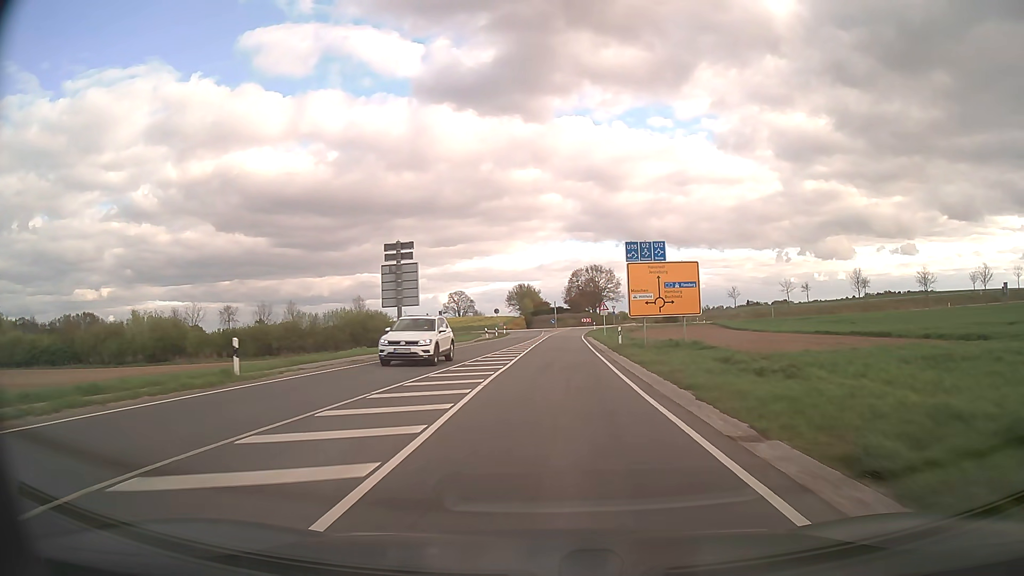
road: secondary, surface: asphalt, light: Day
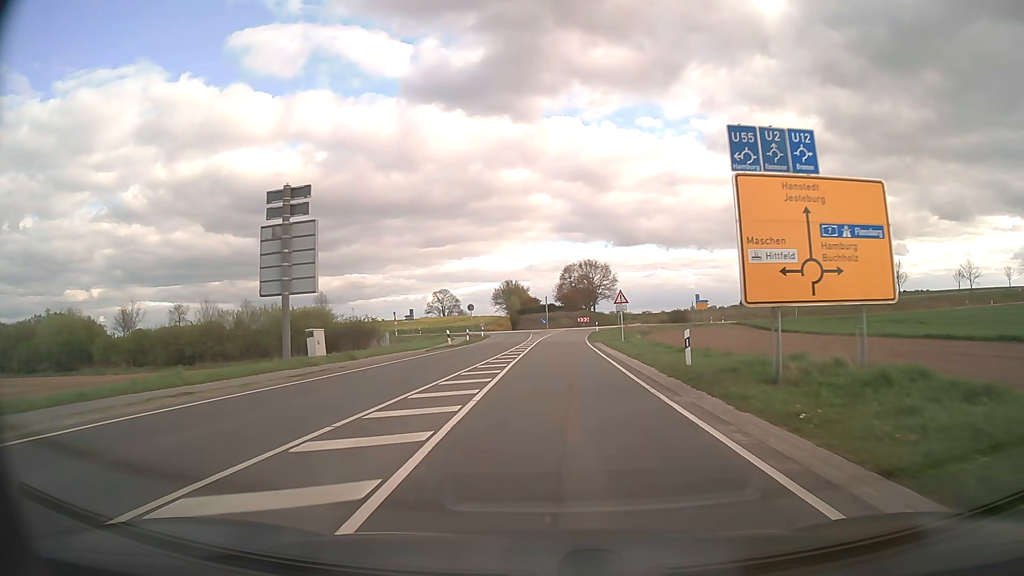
(+0.1, +18.3) m; +1°
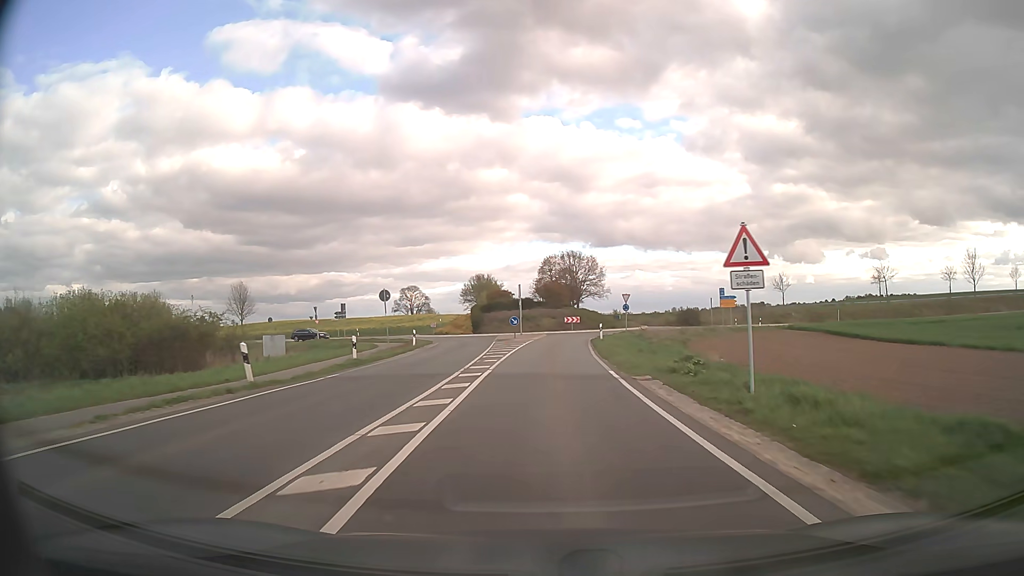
(+0.5, +25.8) m; +2°
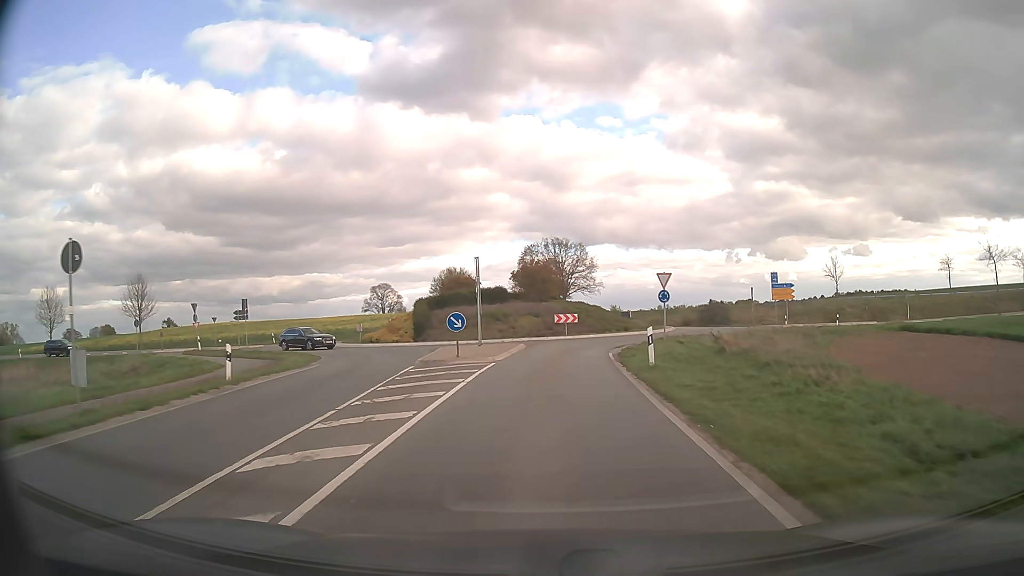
(+0.3, +23.2) m; +2°
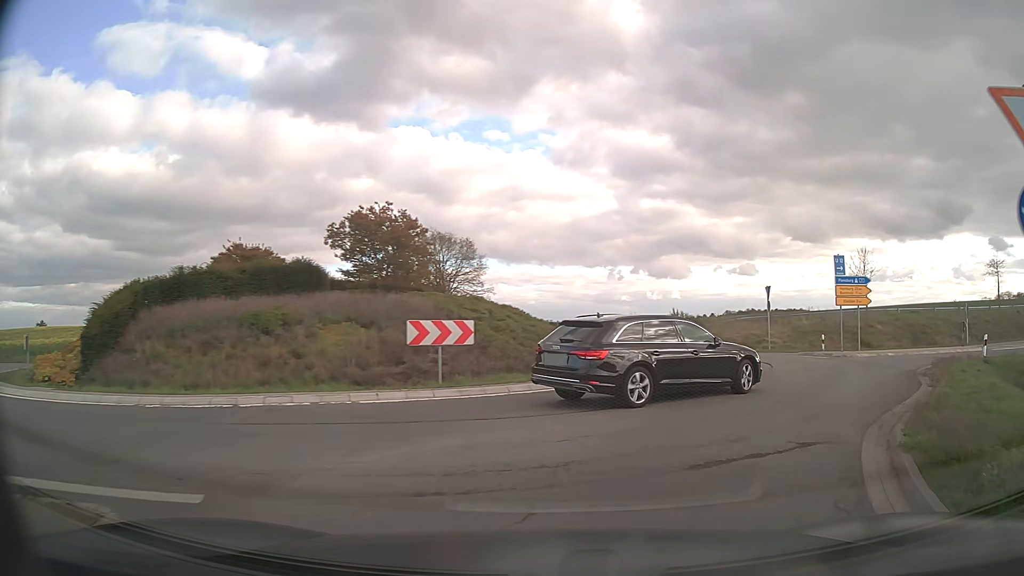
(+0.8, +27.0) m; +10°
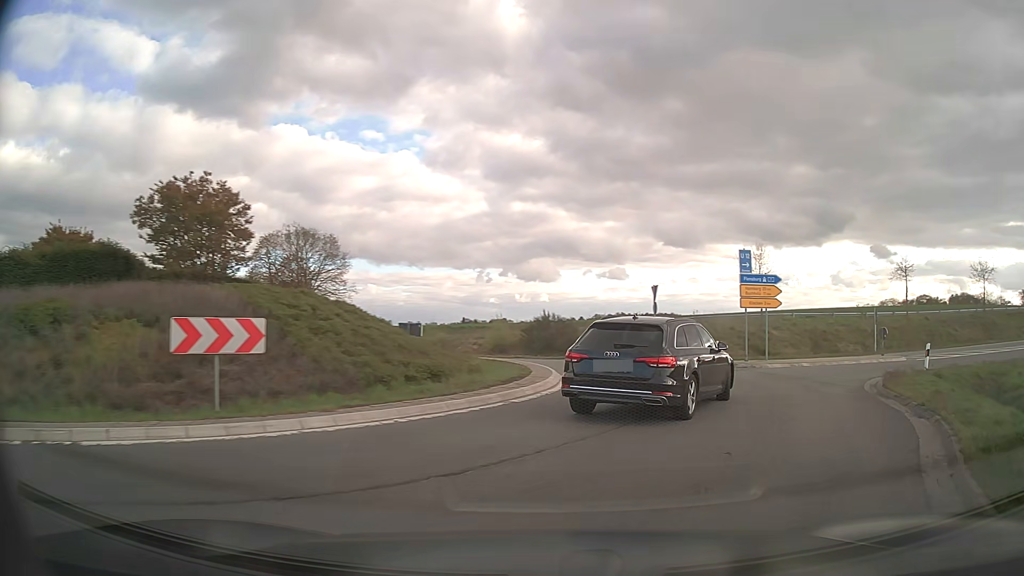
(+0.4, +4.6) m; +11°
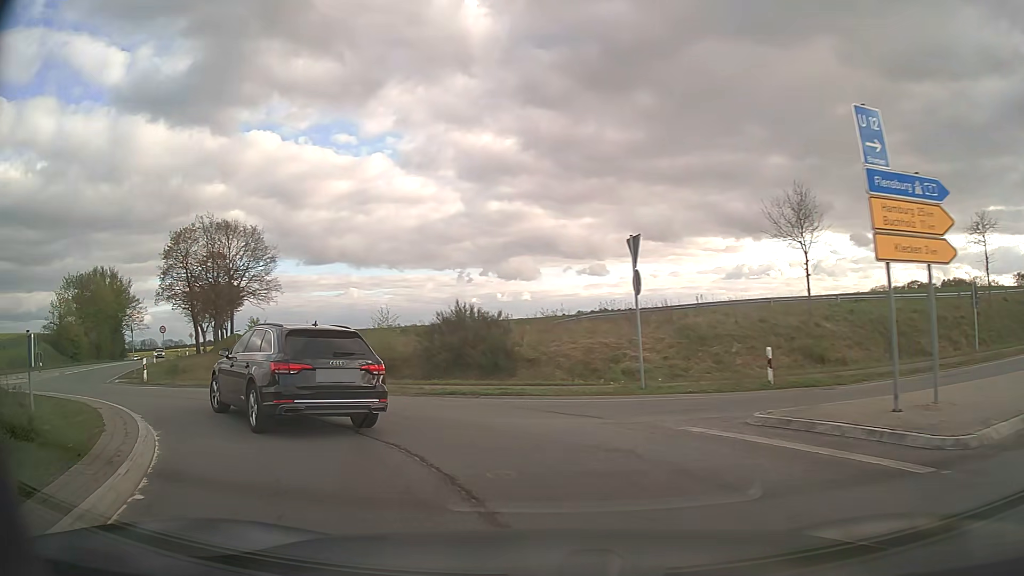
(+2.9, +16.9) m; +2°
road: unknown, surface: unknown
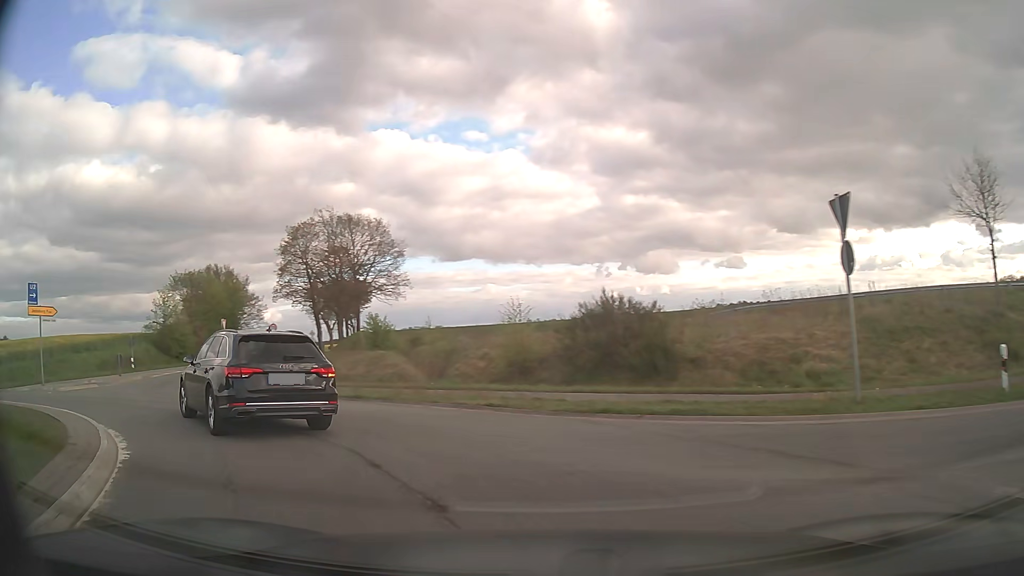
(-0.4, +4.2) m; -10°
(-3, +9) (-12, +14) (-22, +13) (-30, +7) (-37, +1) (-46, -4) (-55, -8) (-65, -11) (-74, -14) (-84, -17) m
